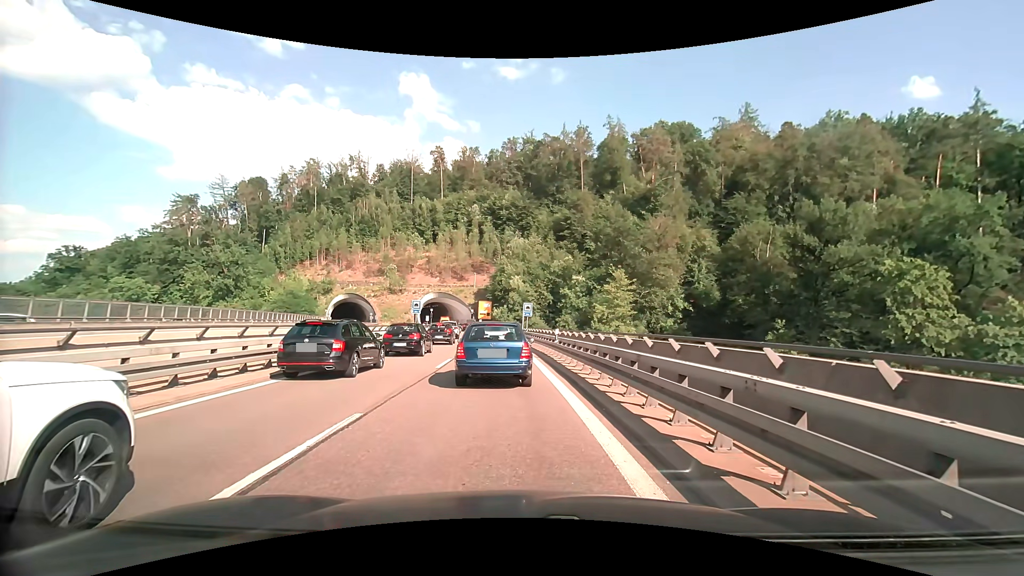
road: trunk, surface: asphalt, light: Day
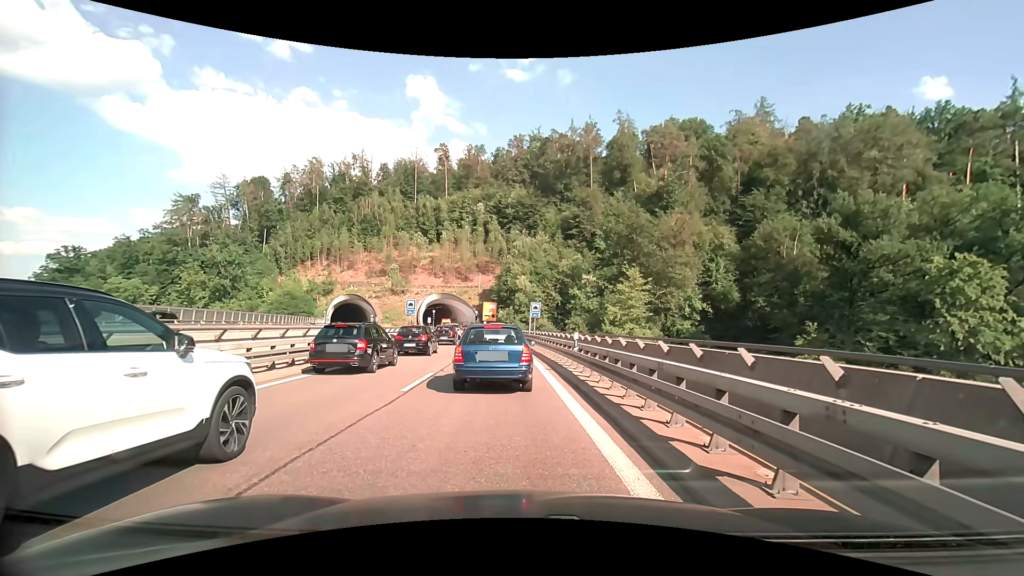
(0.0, +5.2) m; 0°
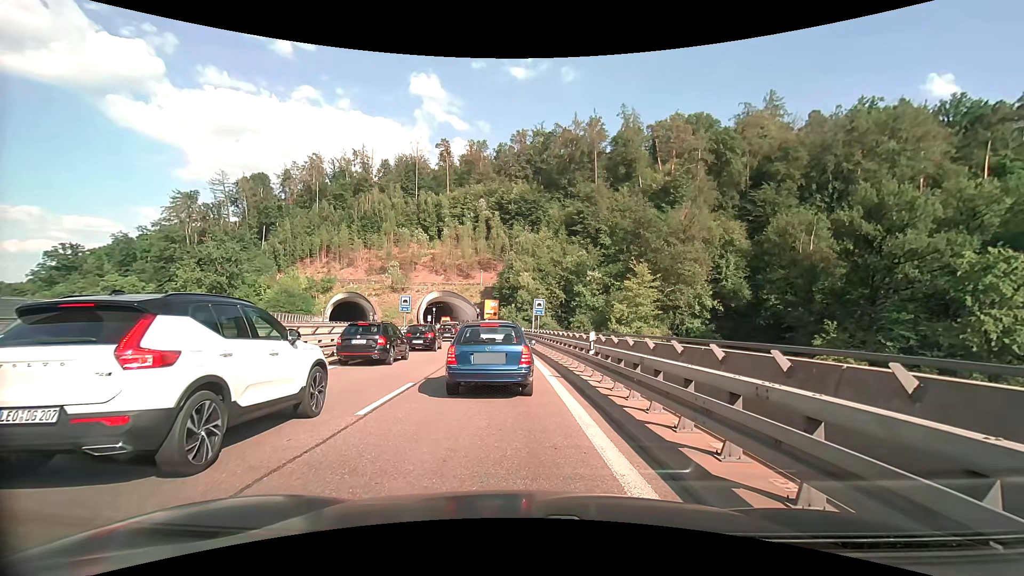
(0.0, +3.0) m; -1°
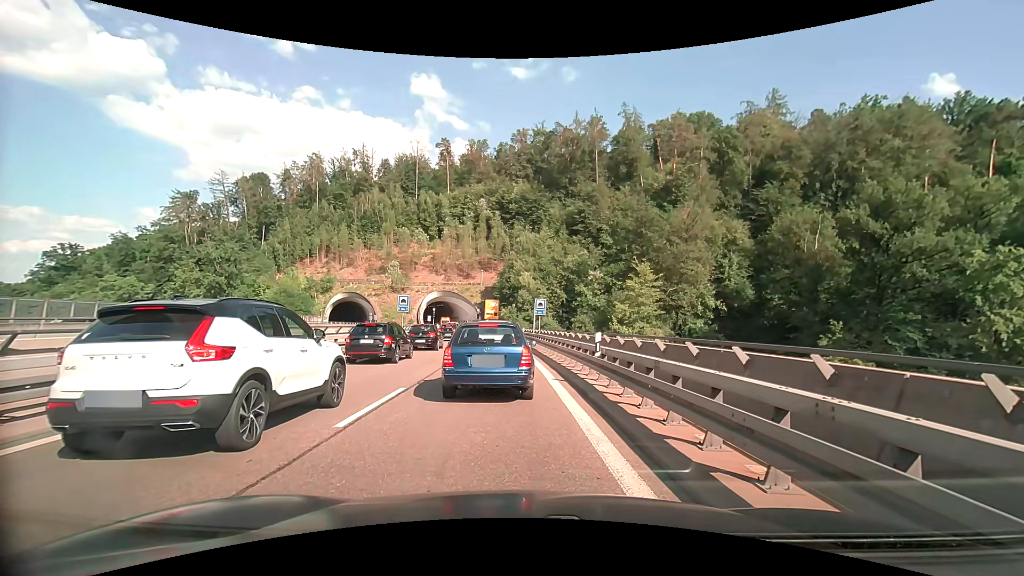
(0.0, +0.9) m; 0°
